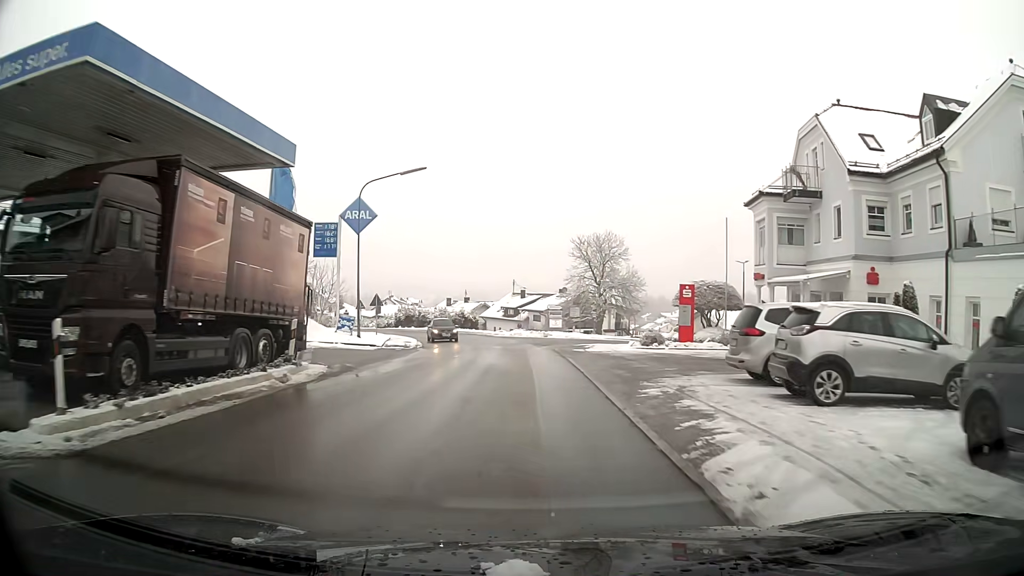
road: tertiary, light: Day
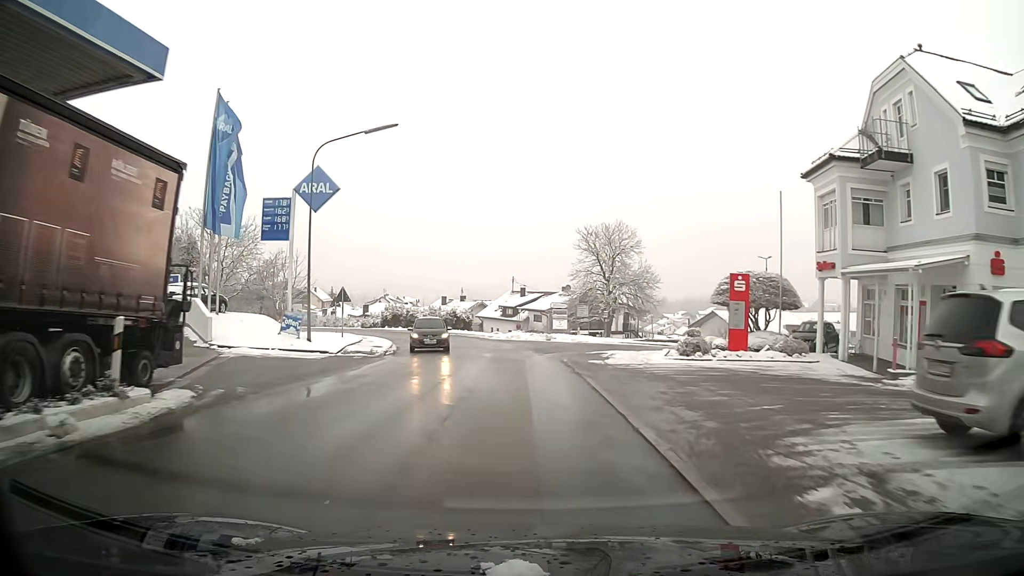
(0.0, +7.5) m; 0°
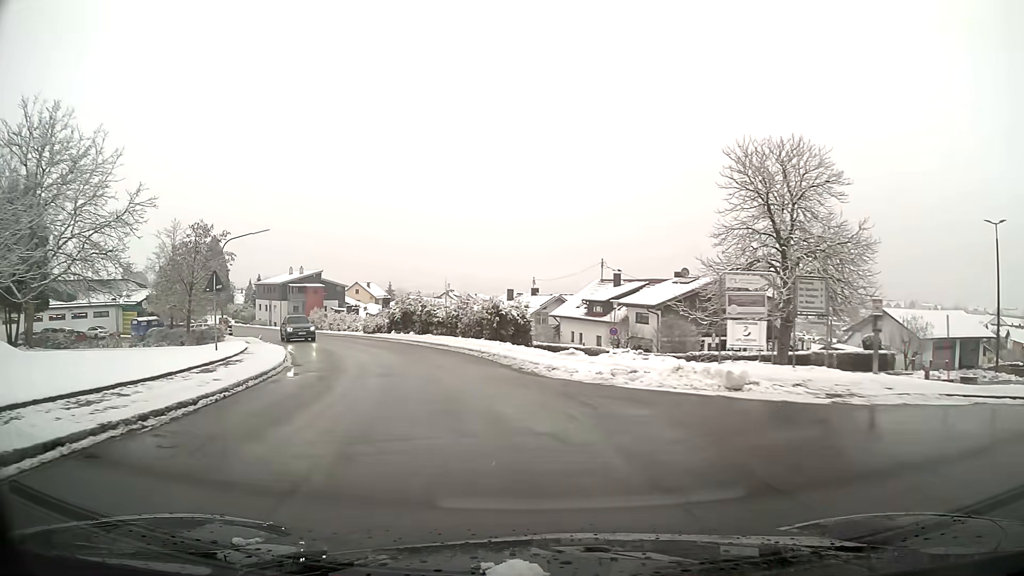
(-1.4, +28.1) m; -9°
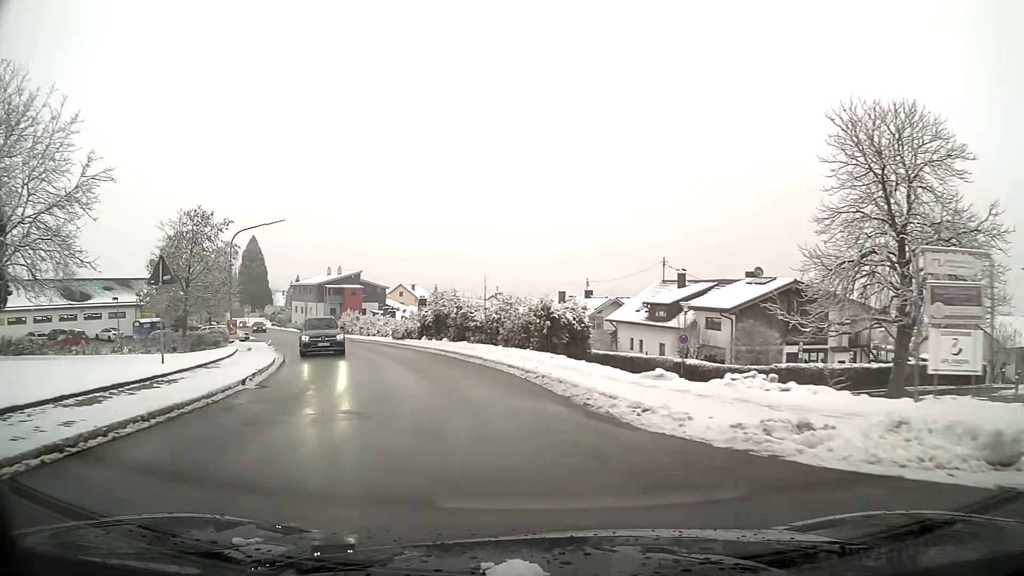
(-0.3, +6.6) m; -5°
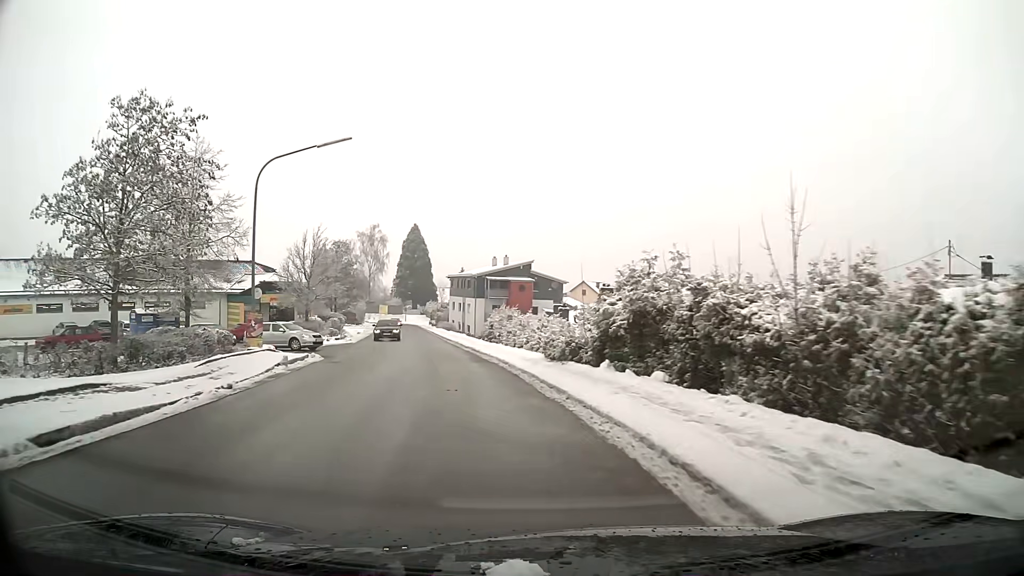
(-2.8, +20.3) m; -15°
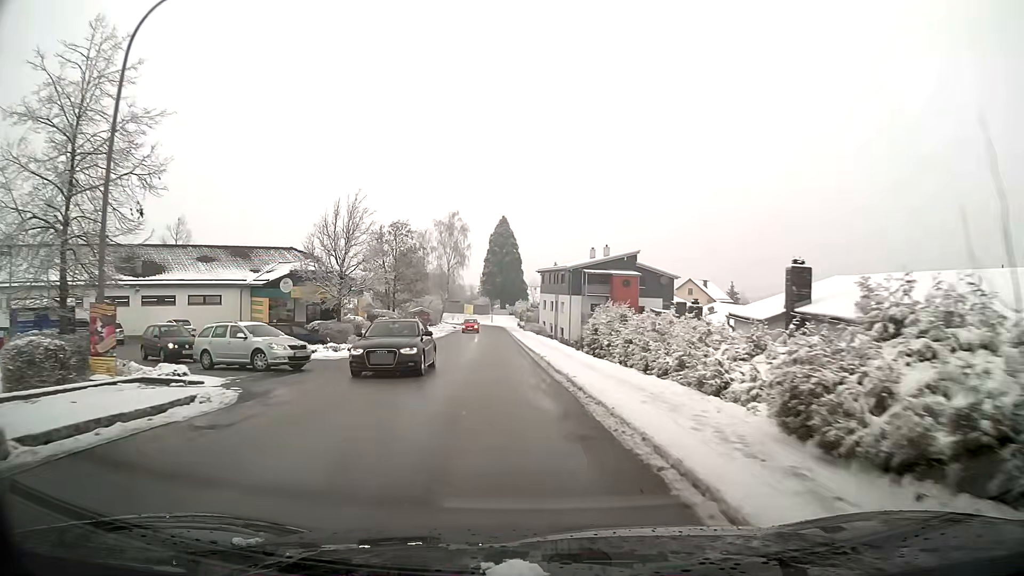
(-1.0, +14.4) m; -7°
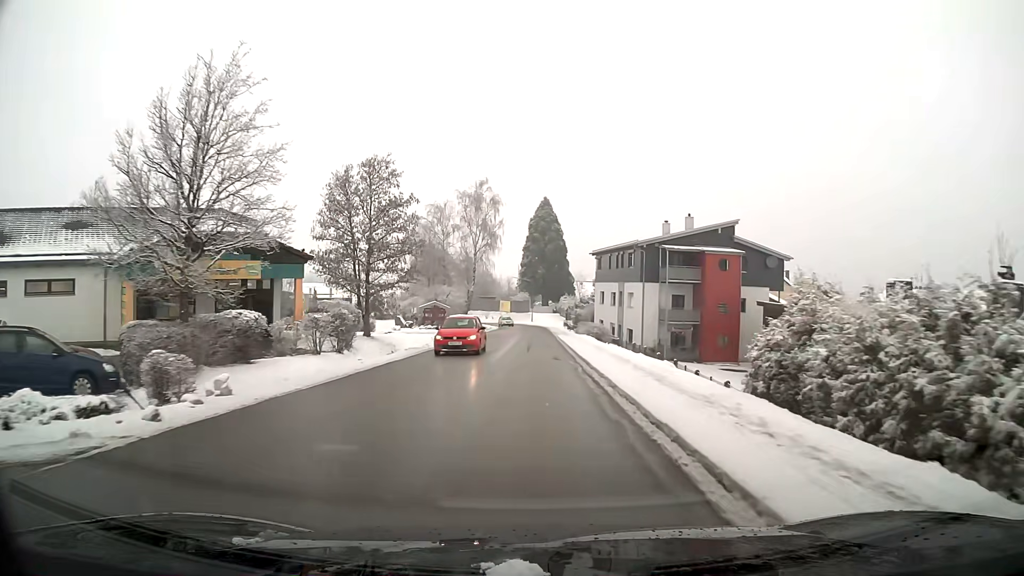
(-0.7, +22.3) m; -2°
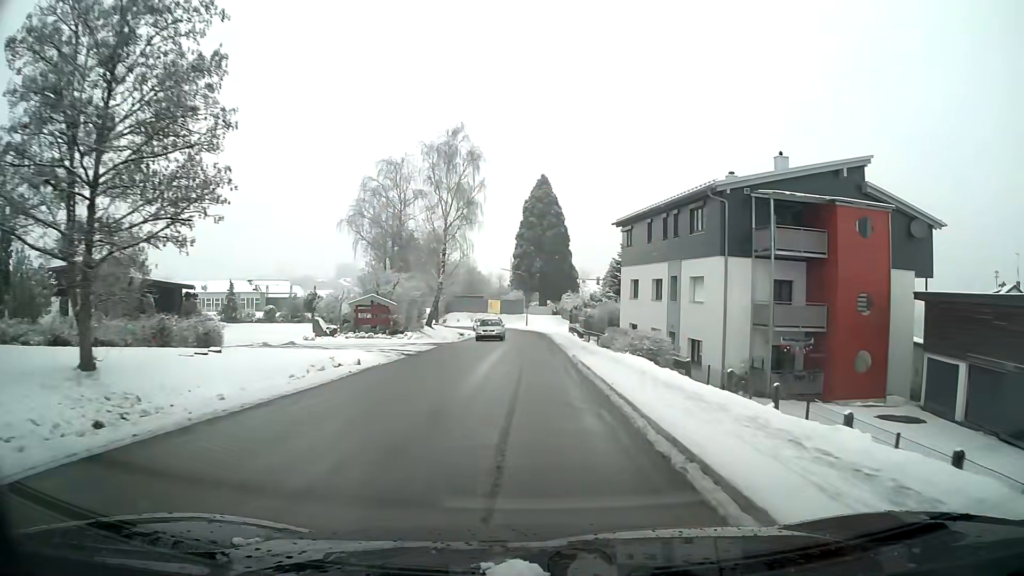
(+0.1, +22.8) m; 0°
(0, +10) (0, +20) (0, +30) (0, +40) (0, +50) (-1, +60) (-2, +70) (-4, +80) (-7, +89) (-11, +98) m
